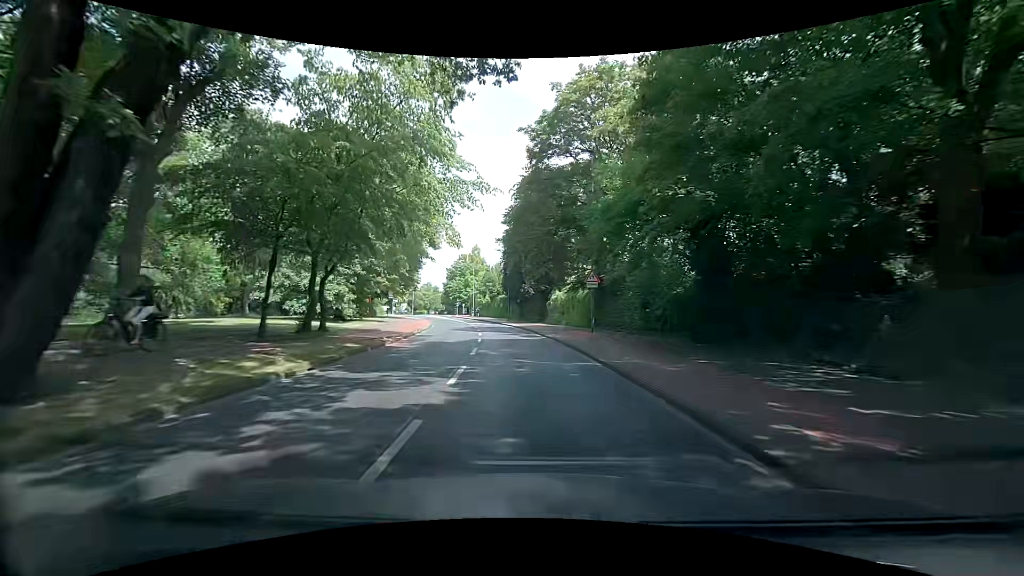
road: tertiary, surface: asphalt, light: Day
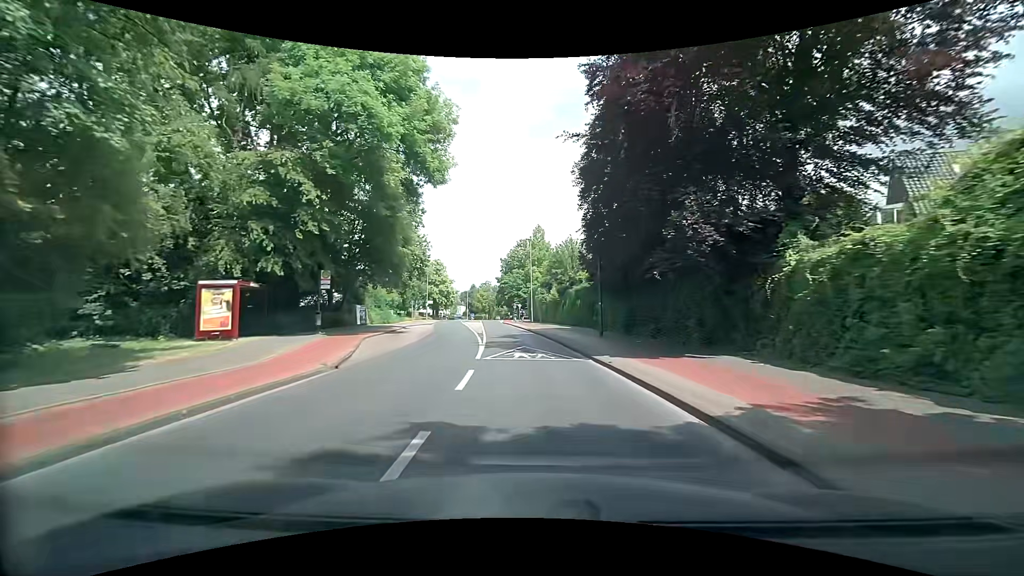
(-2.8, +36.5) m; -8°
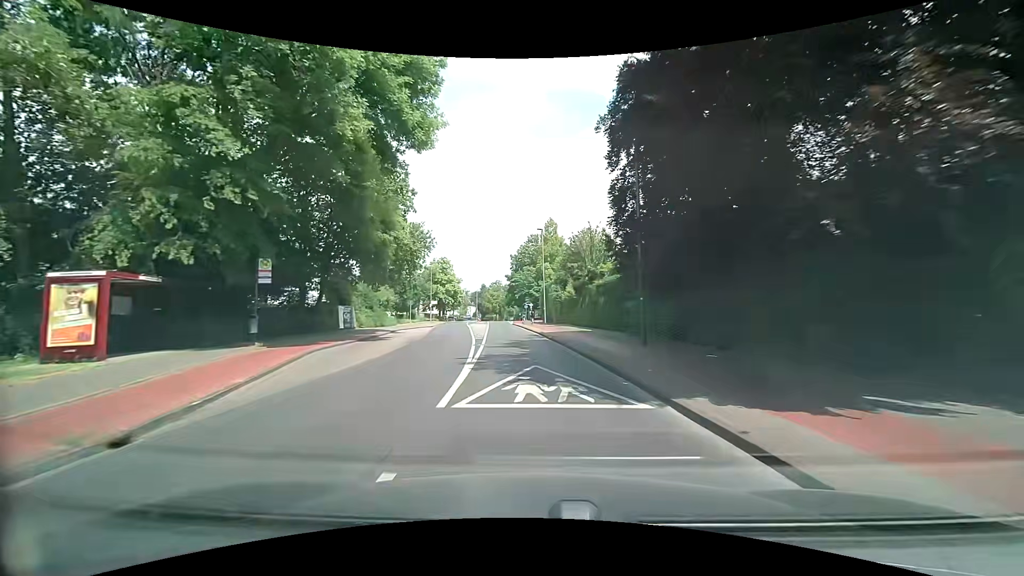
(-0.1, +7.4) m; -2°
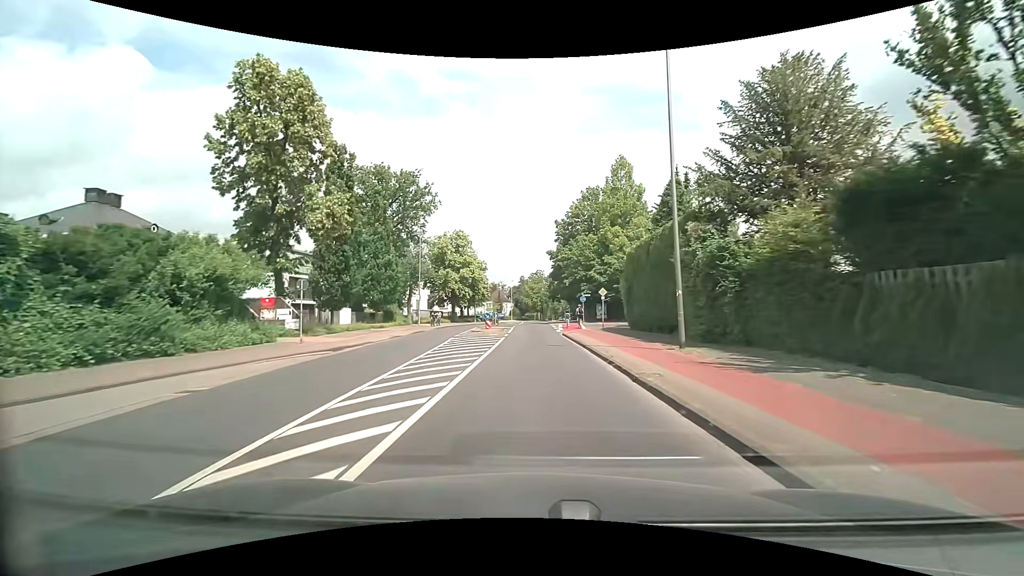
(-1.7, +37.3) m; -5°
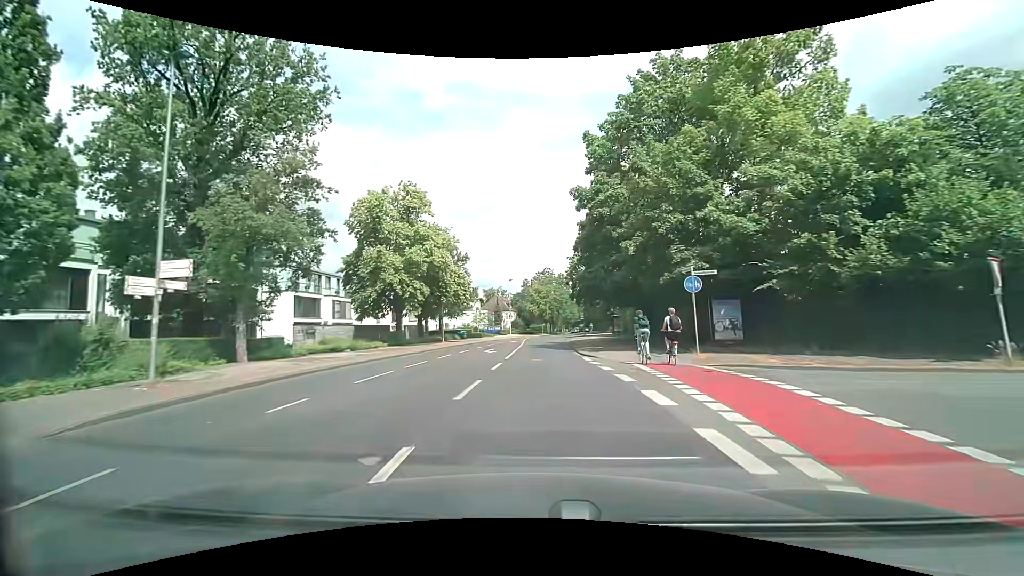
(-0.4, +36.2) m; -1°
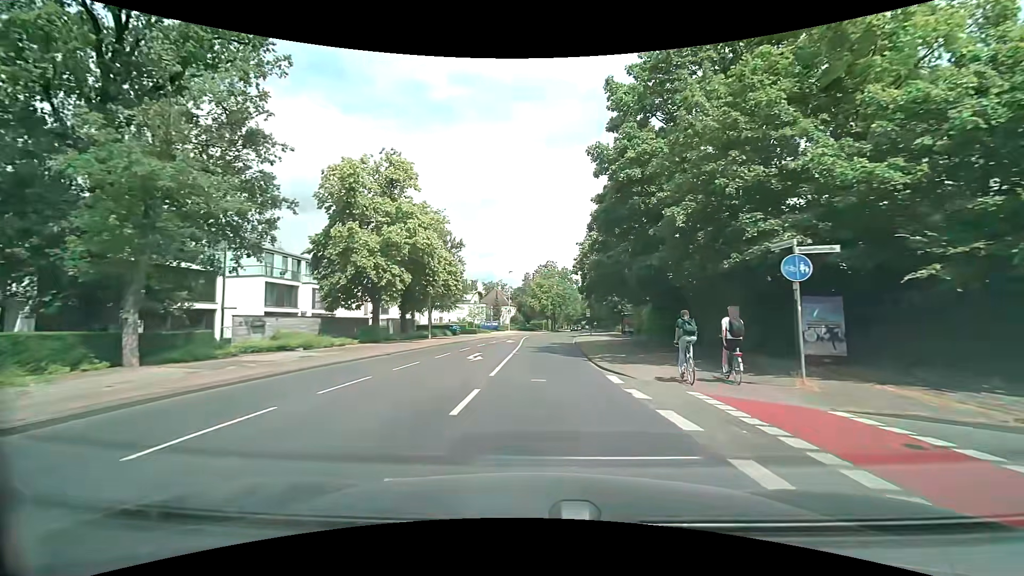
(0.0, +7.0) m; 0°
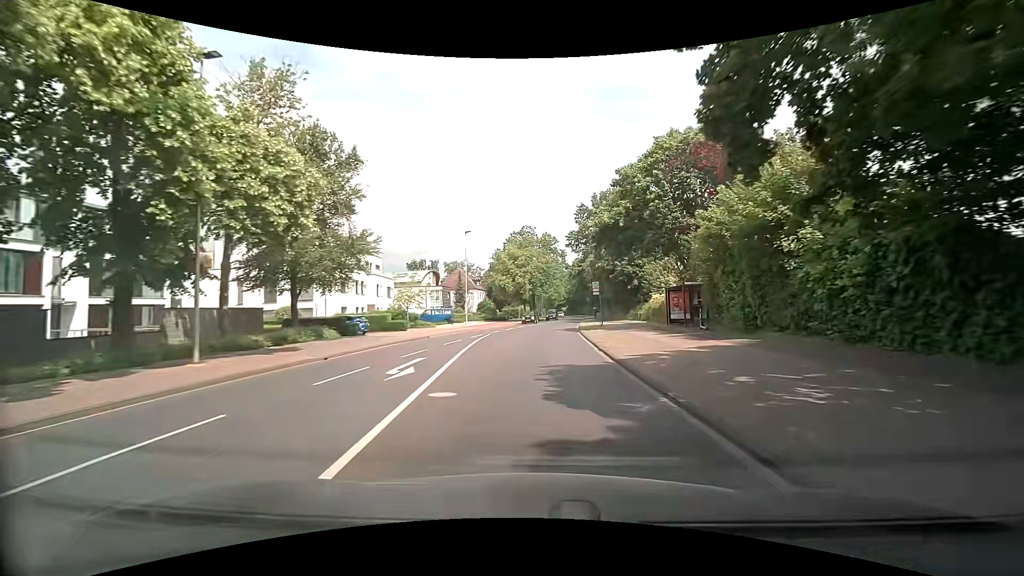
(+0.4, +29.1) m; +2°
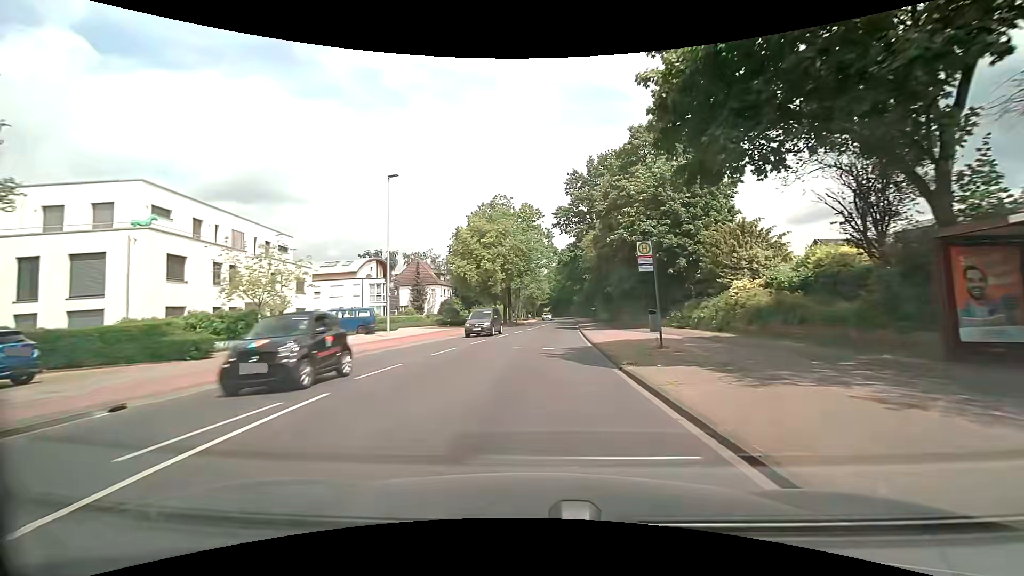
(+0.6, +22.8) m; +3°
(0, +10) (0, +20) (+1, +30) (+1, +40) (+2, +50) (+3, +60) (+4, +70) (+4, +80) (+5, +90) (+5, +100) m
